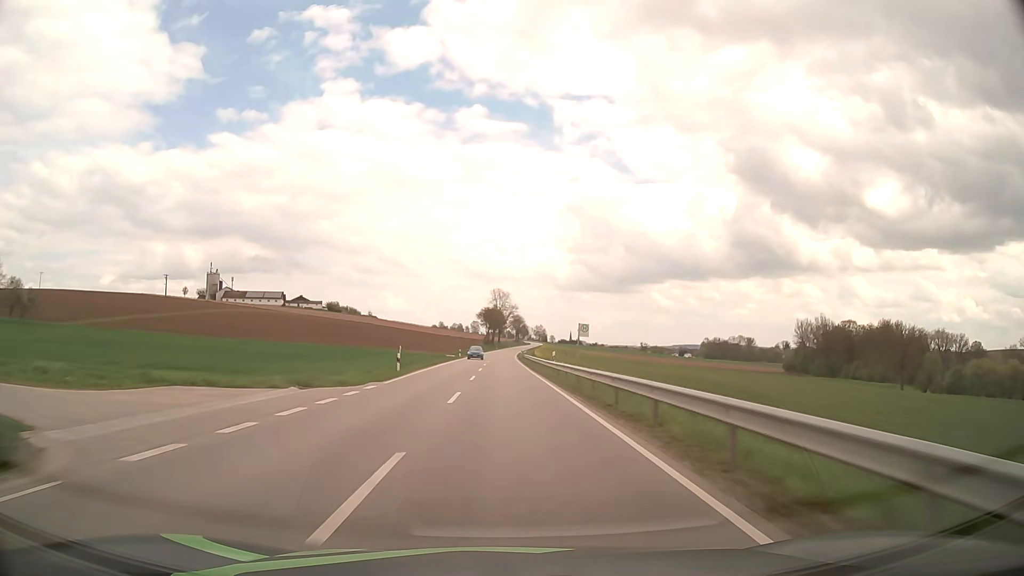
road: secondary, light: Day
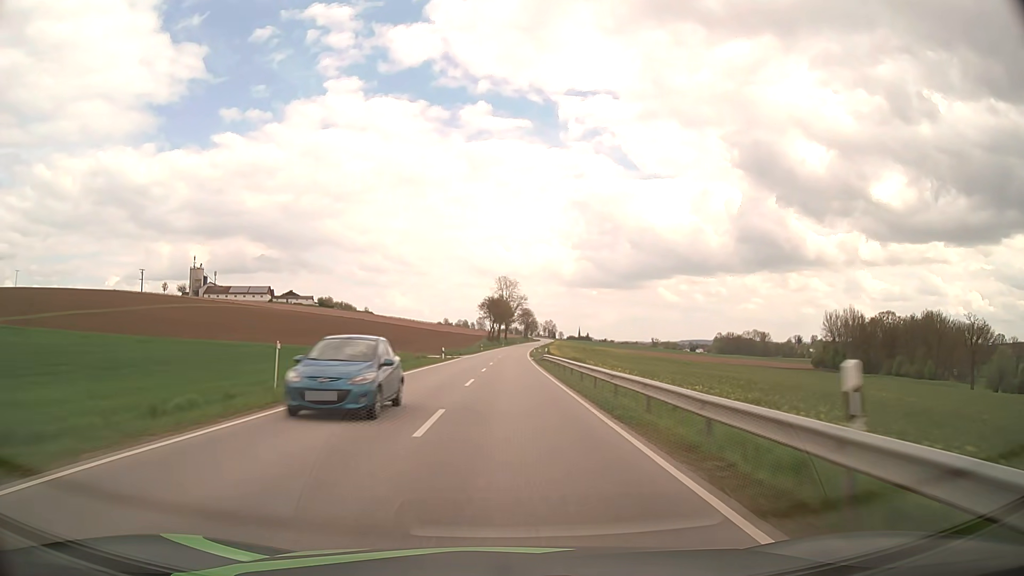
(-0.1, +30.9) m; 0°
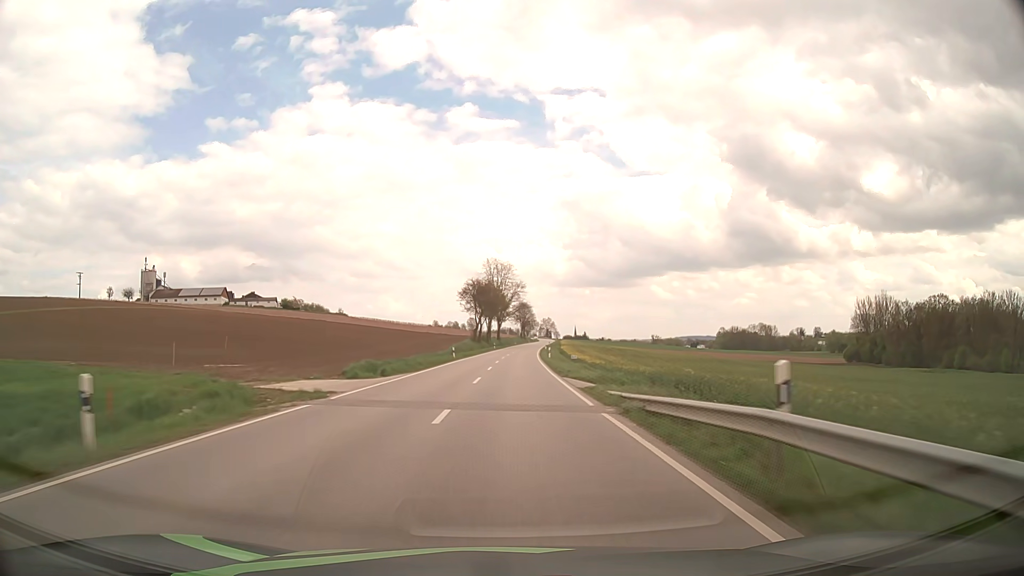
(0.0, +46.5) m; 0°
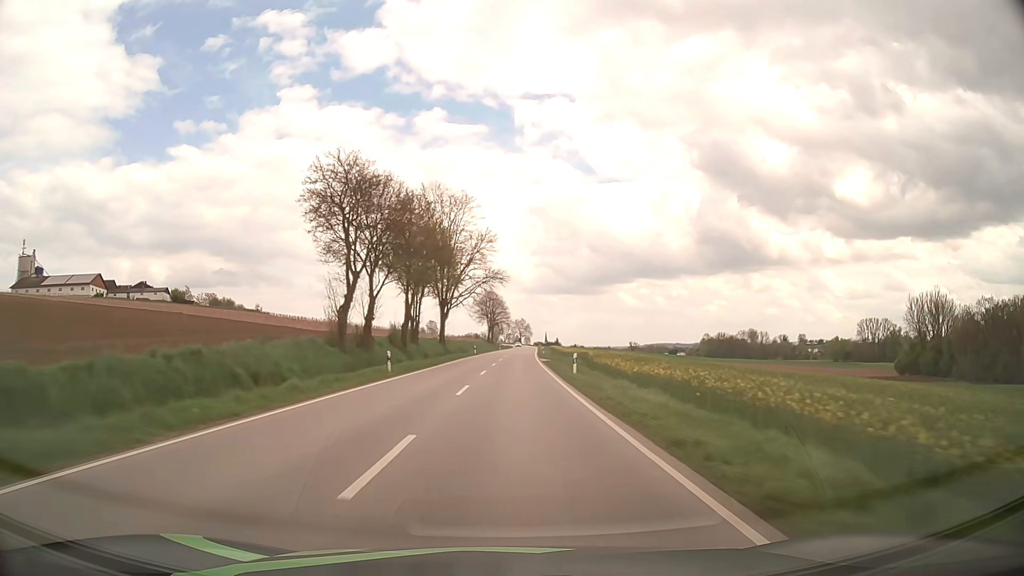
(+1.8, +77.8) m; +3°
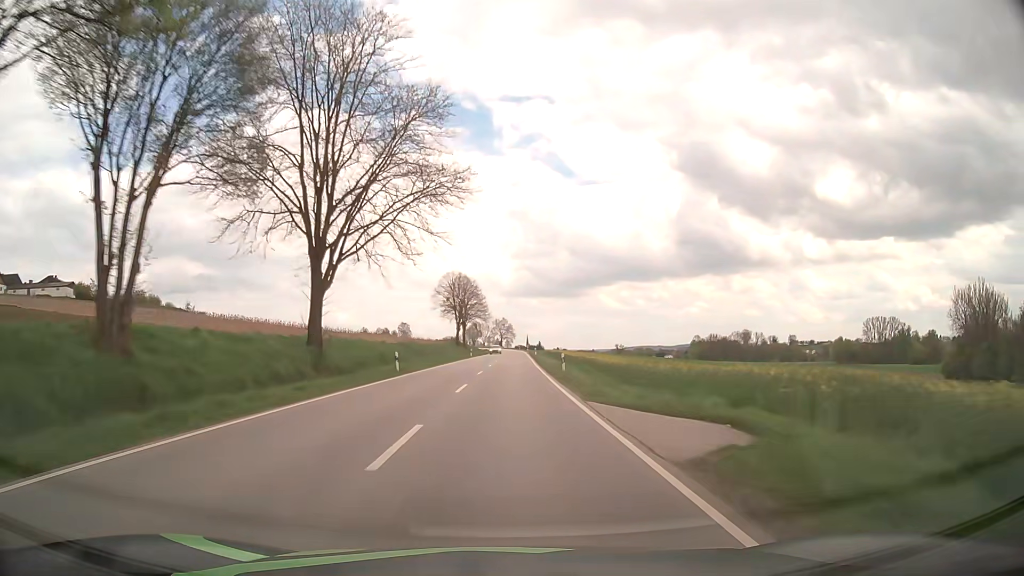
(+0.7, +46.7) m; +2°
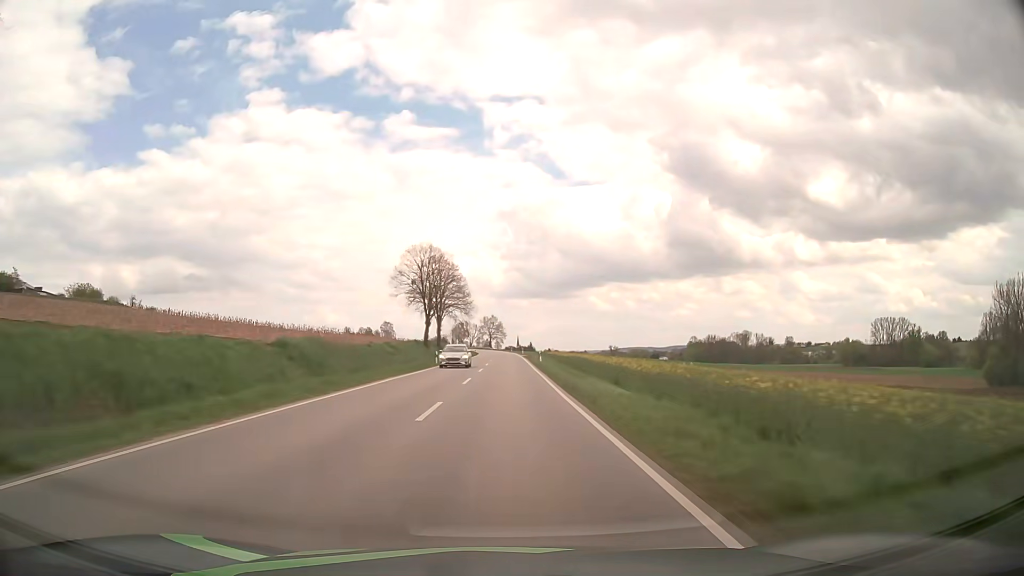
(+0.2, +31.2) m; +1°
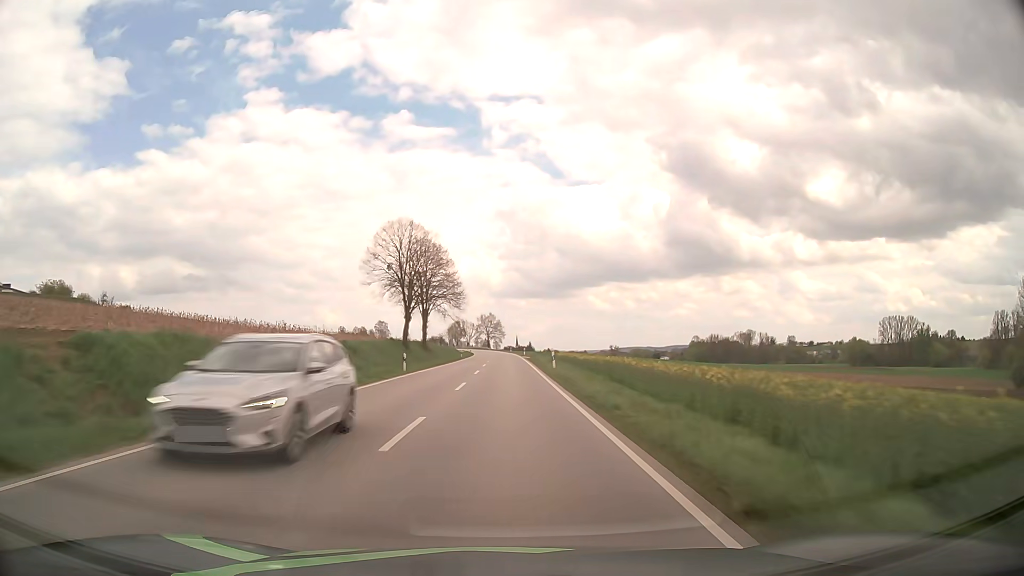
(0.0, +15.6) m; 0°
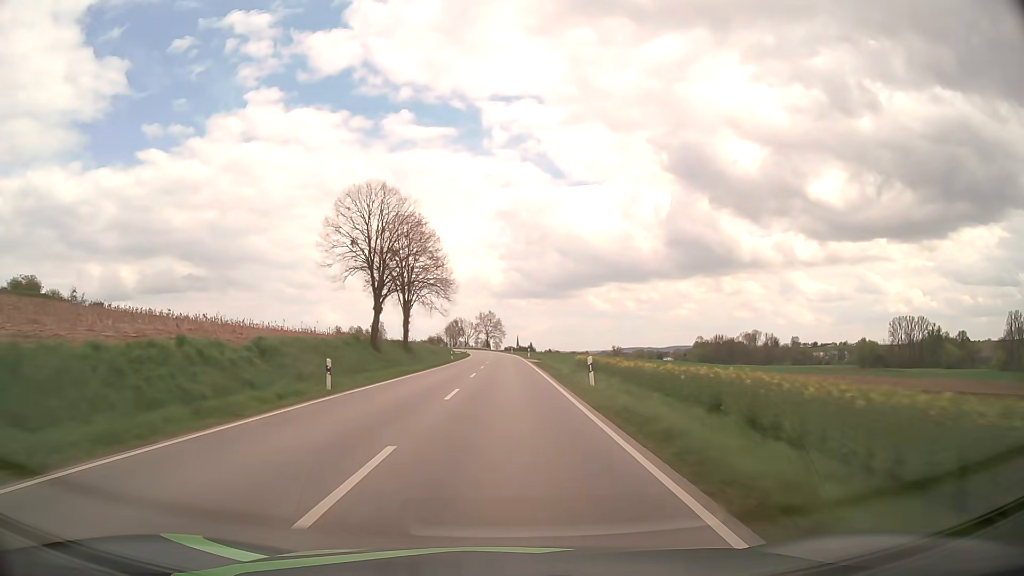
(0.0, +15.6) m; 0°
(0, +10) (0, +20) (0, +30) (0, +40) (0, +50) (0, +60) (0, +70) (-1, +80) (-1, +90) (-1, +100) m
